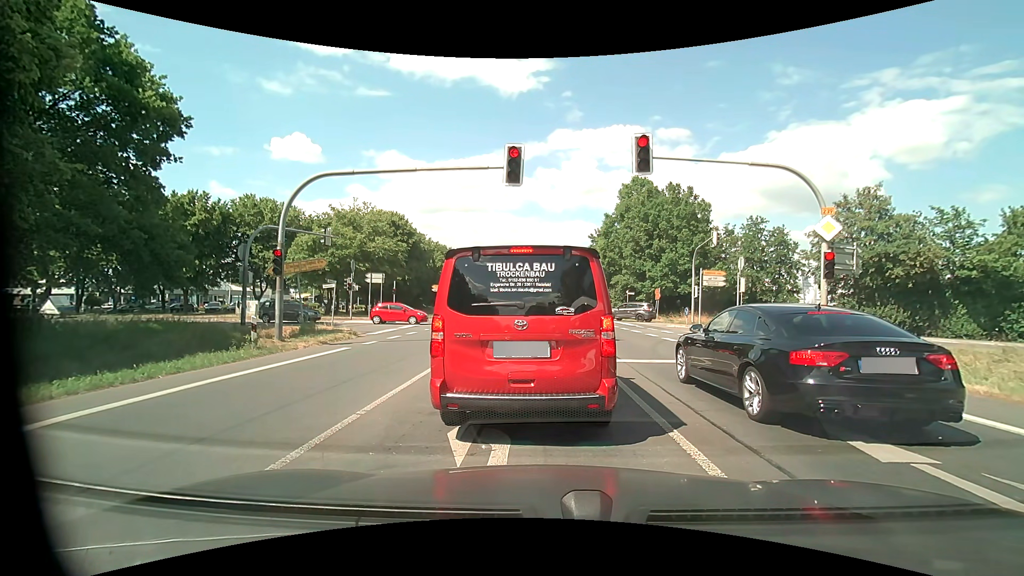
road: primary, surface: asphalt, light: Day
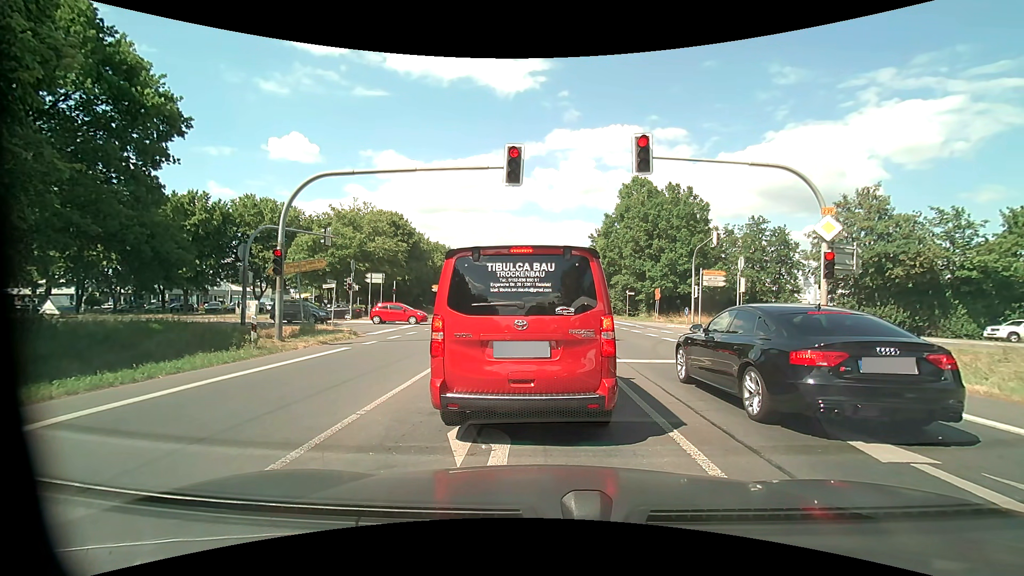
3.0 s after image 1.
(0.0, 0.0) m; 0°
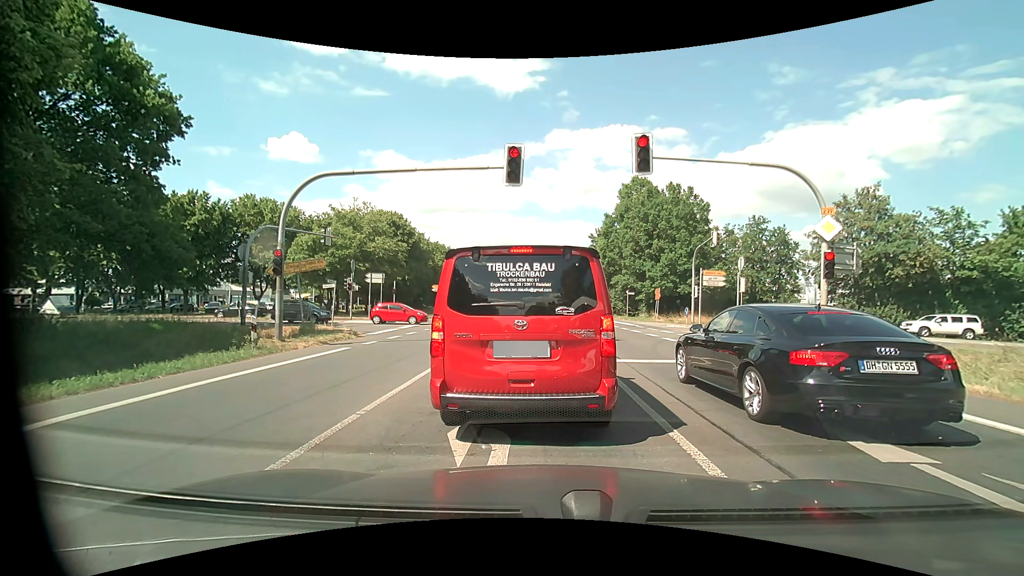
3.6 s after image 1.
(0.0, 0.0) m; 0°
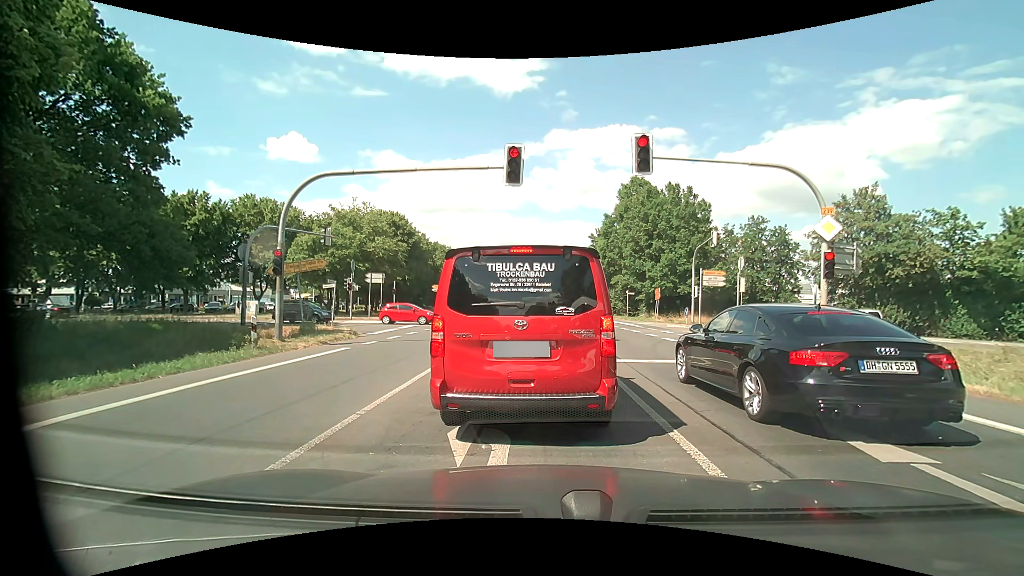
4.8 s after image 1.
(0.0, 0.0) m; 0°
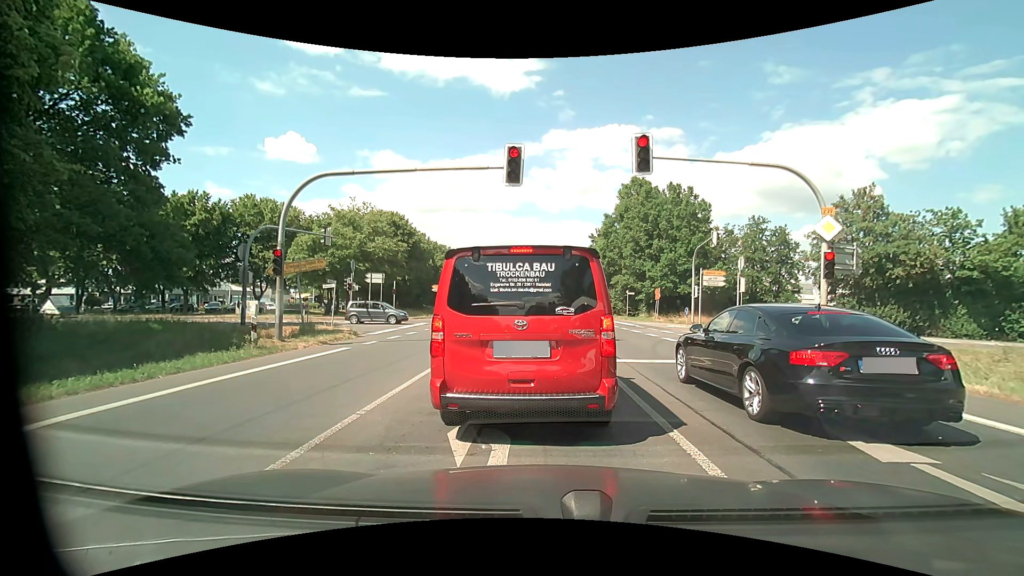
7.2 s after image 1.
(0.0, 0.0) m; 0°
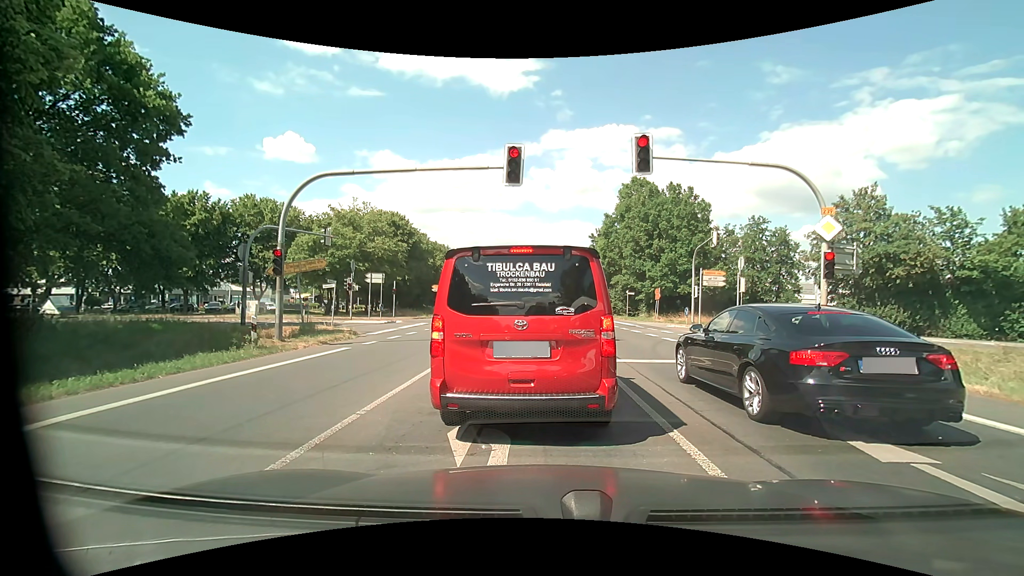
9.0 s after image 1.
(0.0, 0.0) m; 0°
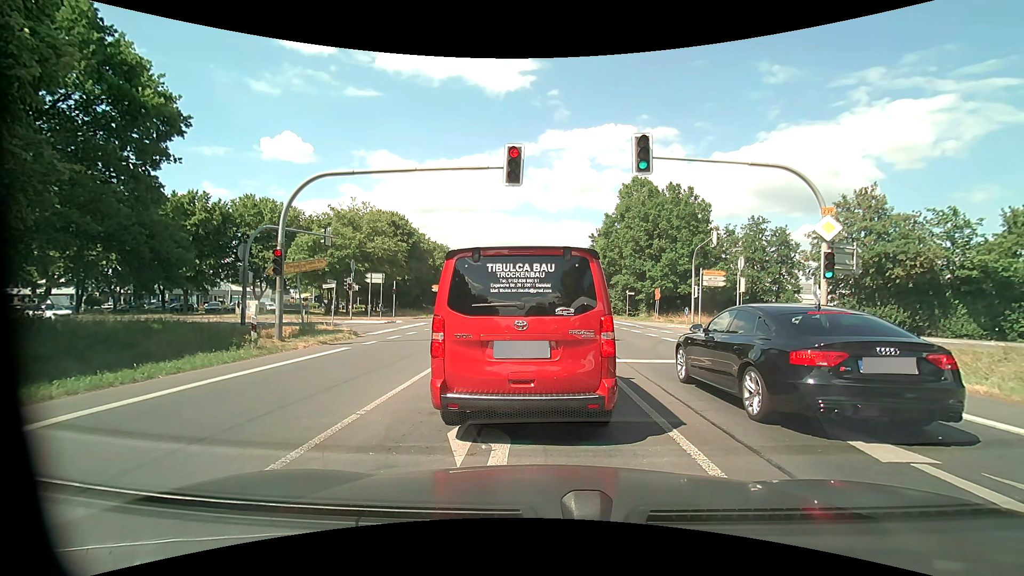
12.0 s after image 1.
(0.0, 0.0) m; 0°
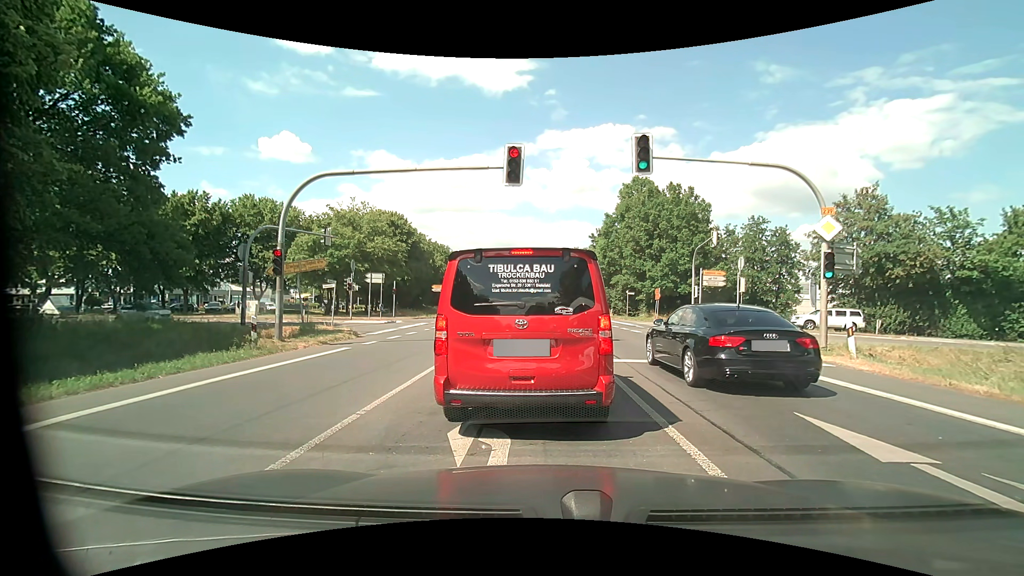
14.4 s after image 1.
(0.0, 0.0) m; 0°
